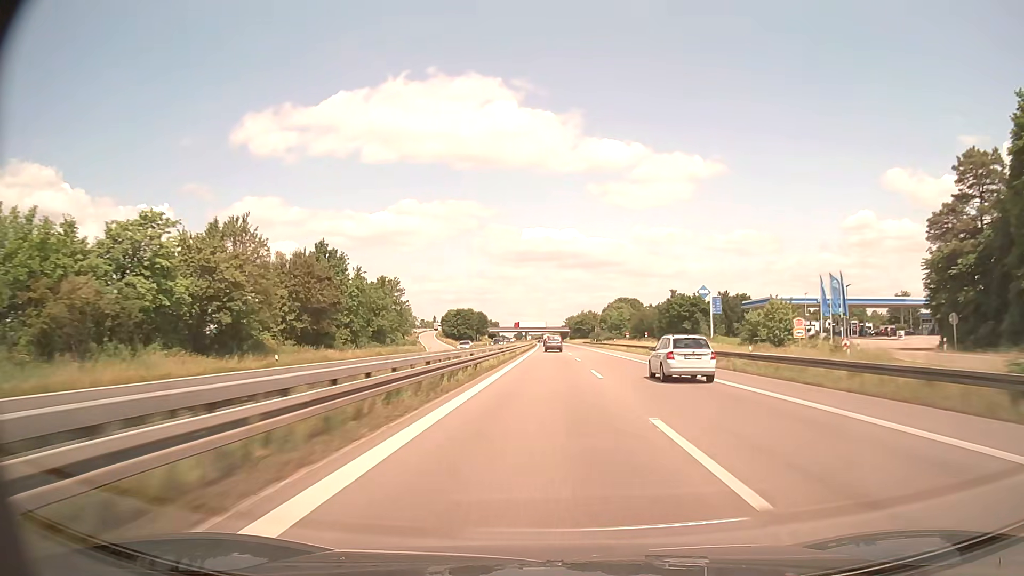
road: trunk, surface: asphalt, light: Day
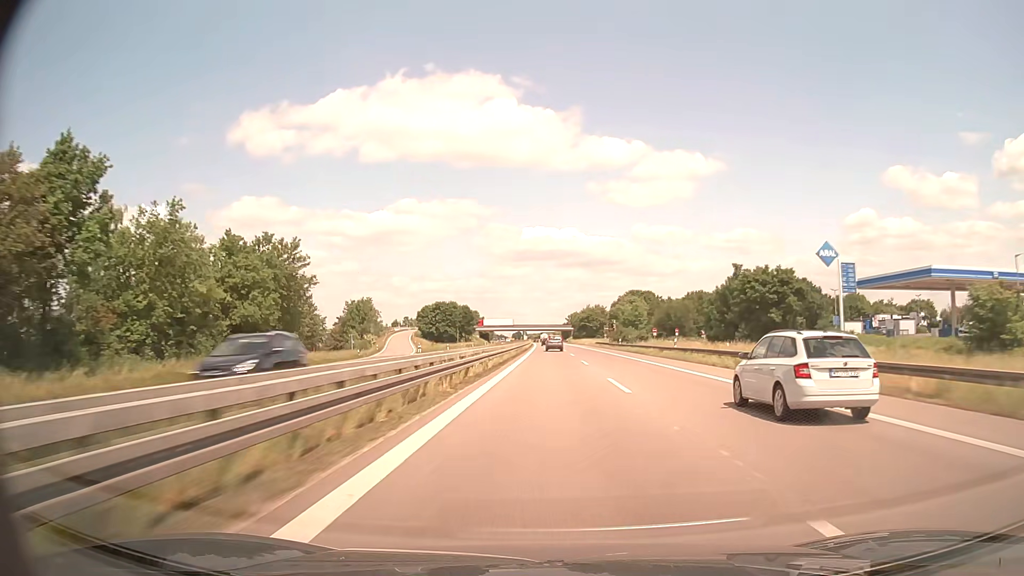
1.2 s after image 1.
(+0.1, +42.4) m; 0°
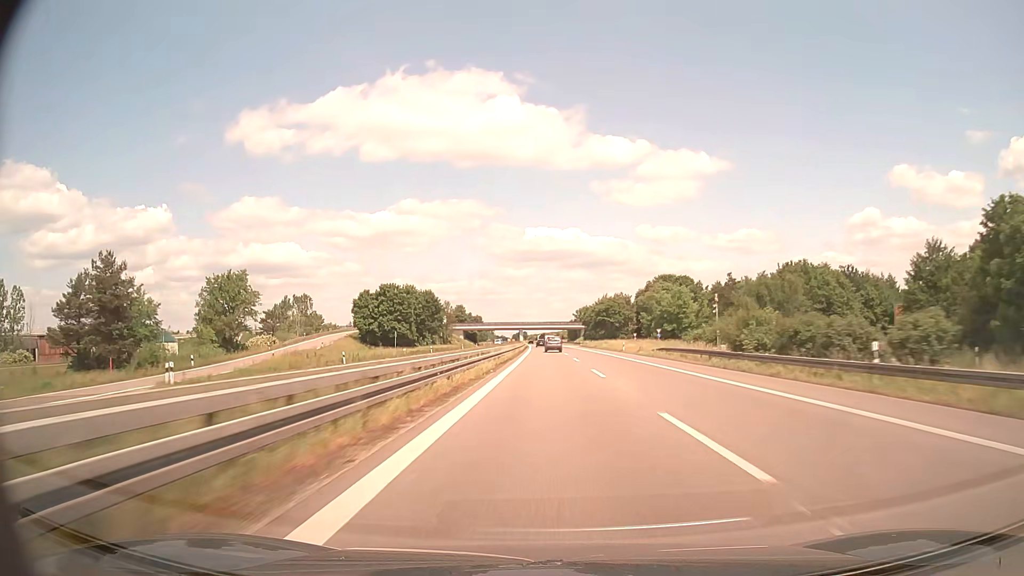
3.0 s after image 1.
(0.0, +64.3) m; 0°
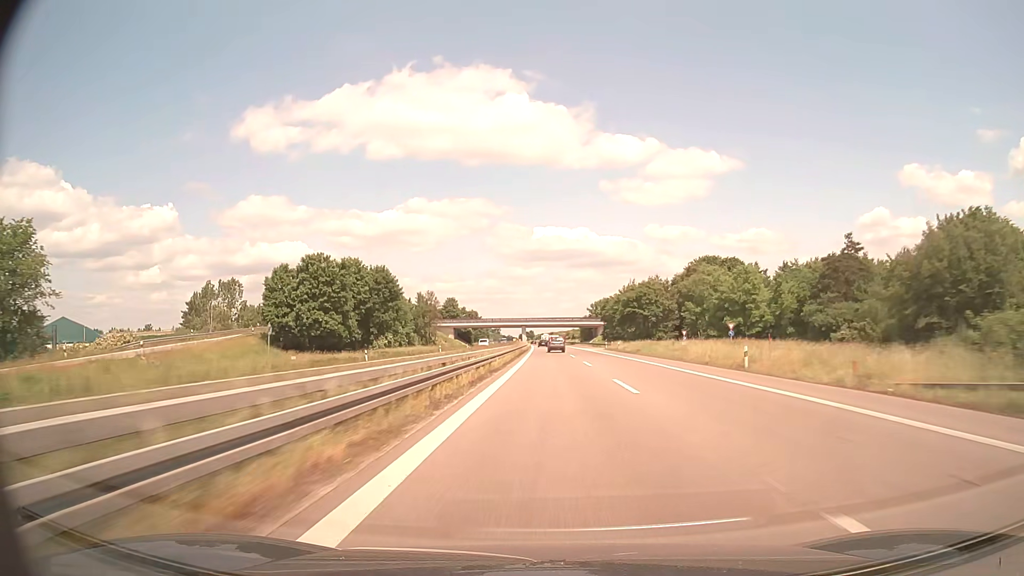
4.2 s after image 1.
(-0.2, +43.3) m; -1°
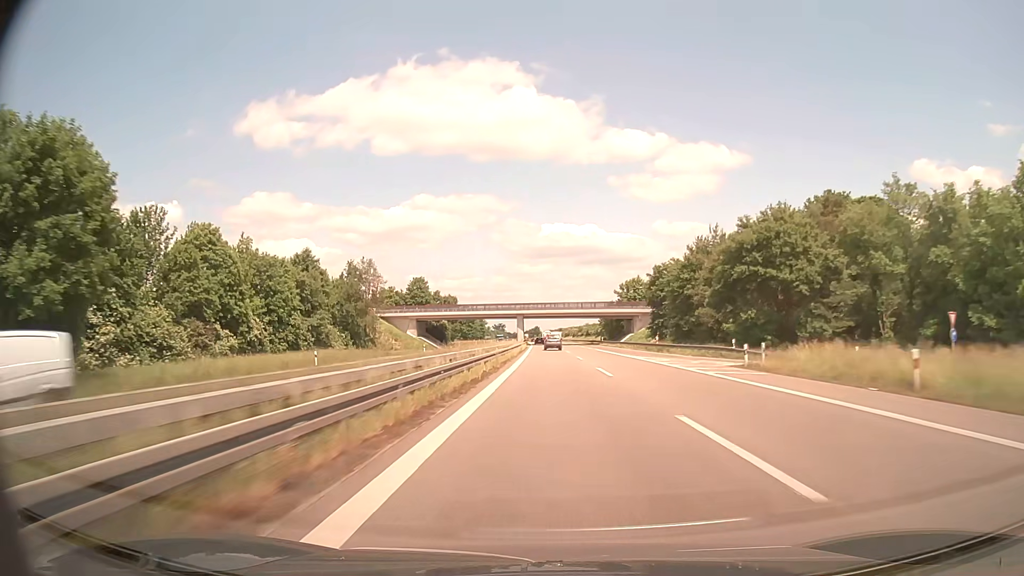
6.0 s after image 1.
(-0.2, +65.2) m; -1°
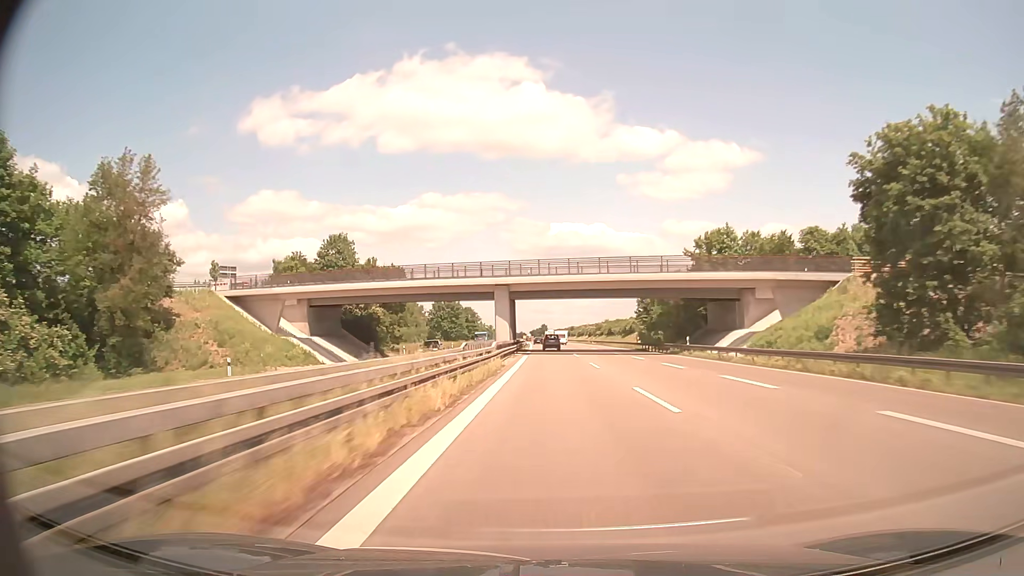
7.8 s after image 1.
(-0.6, +65.0) m; -1°
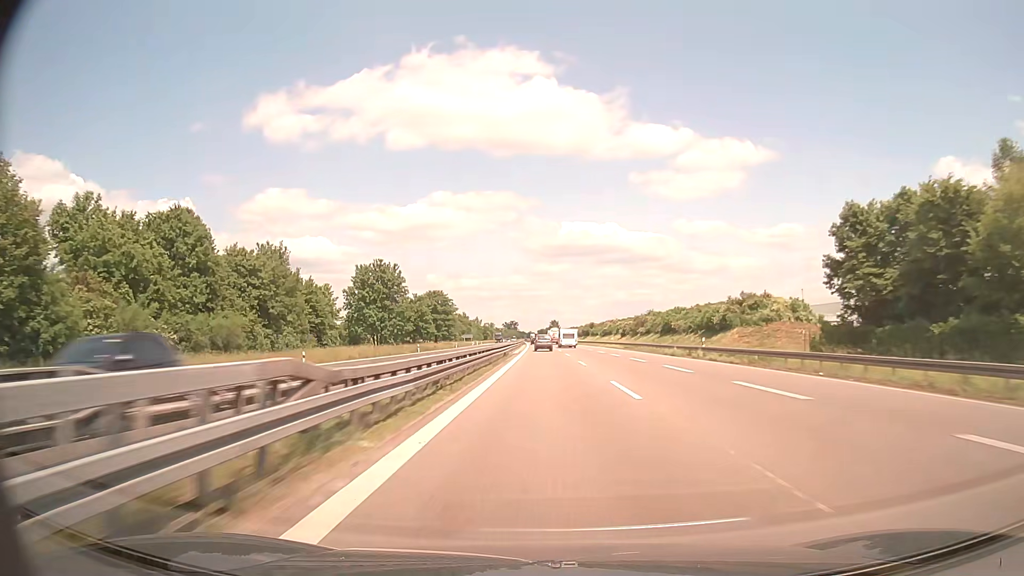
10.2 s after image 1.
(-0.5, +86.8) m; -1°
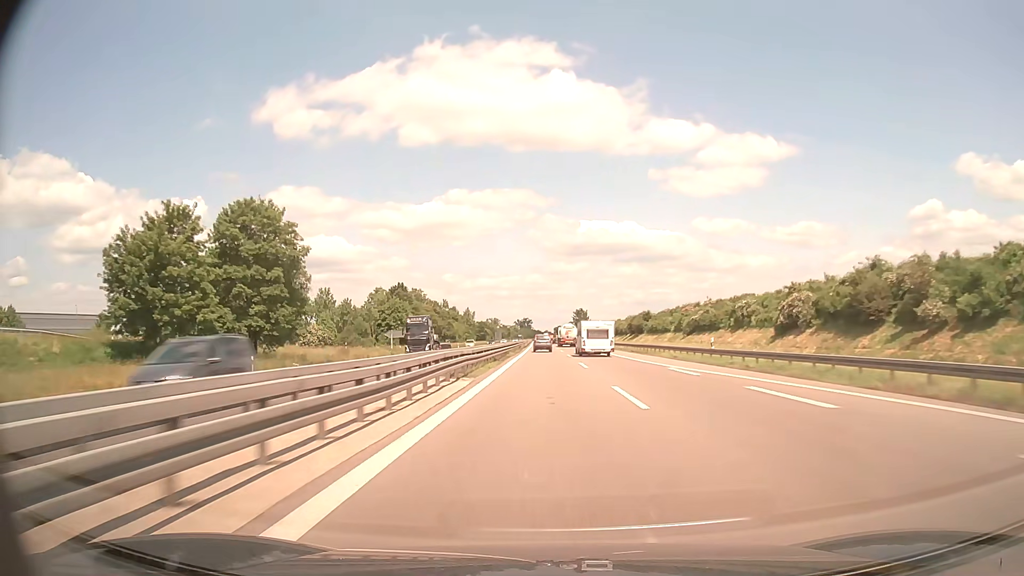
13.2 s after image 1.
(-1.5, +109.5) m; -1°
(0, +10) (0, +20) (0, +30) (0, +40) (0, +50) (0, +60) (-1, +70) (-1, +80) (-1, +90) (-1, +100) m
